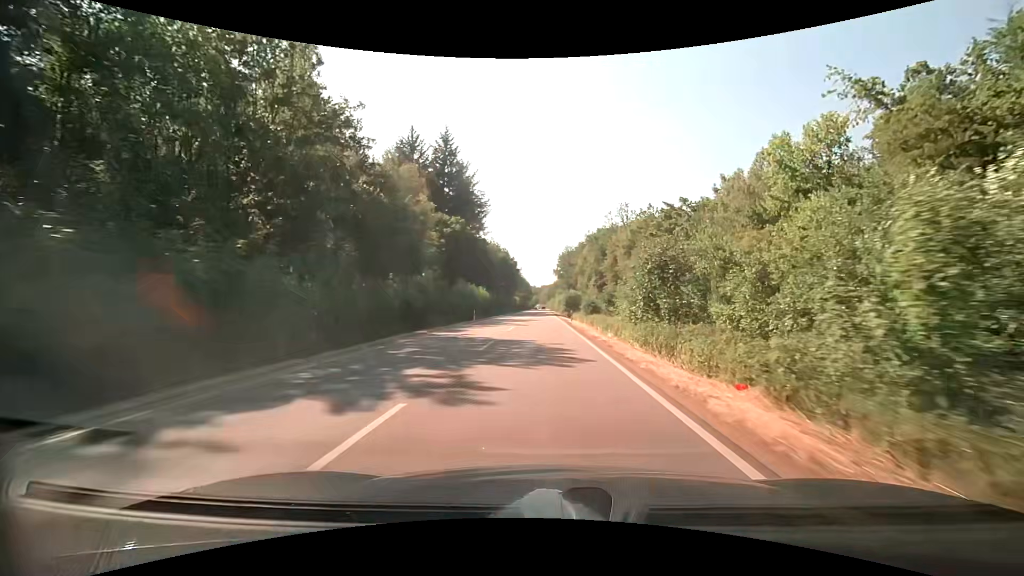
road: secondary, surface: asphalt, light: Day
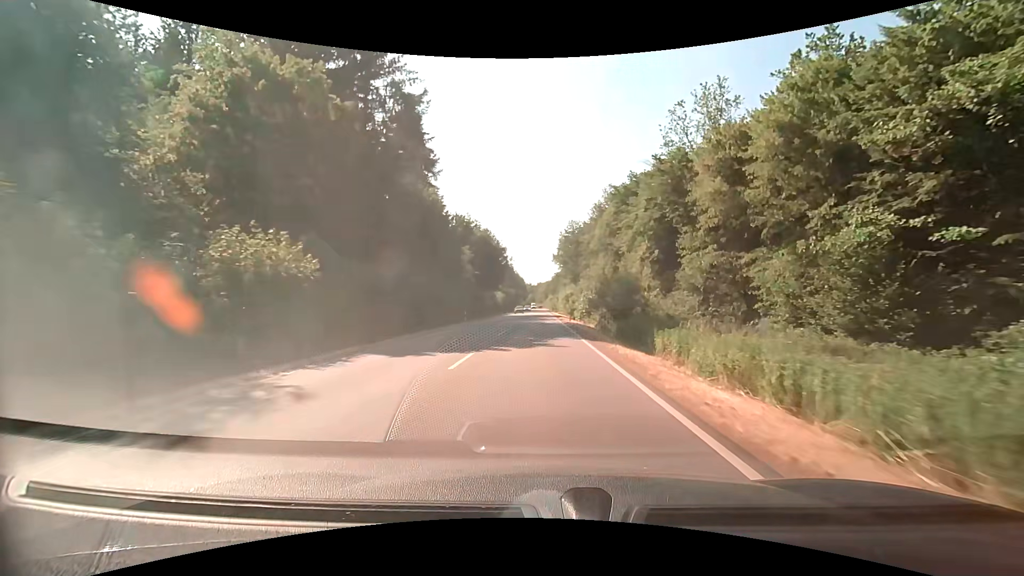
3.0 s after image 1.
(-0.2, +52.2) m; 0°
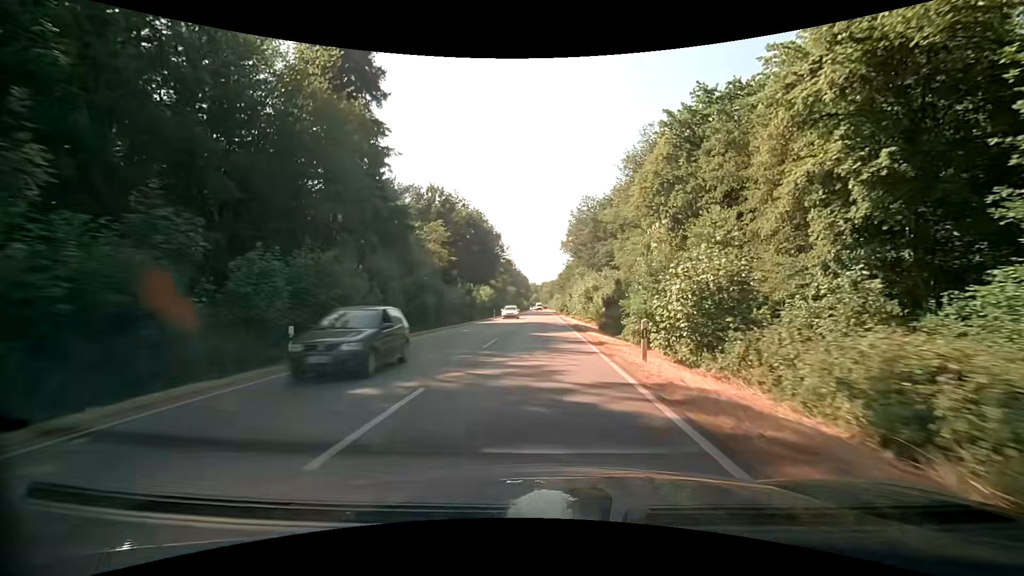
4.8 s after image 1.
(-0.1, +30.5) m; -1°
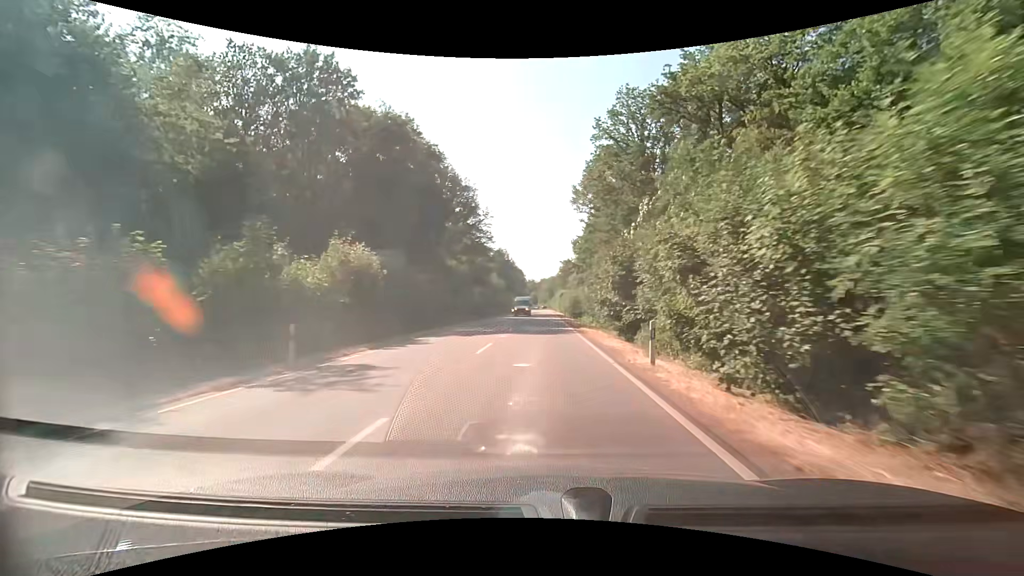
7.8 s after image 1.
(+0.3, +50.2) m; 0°
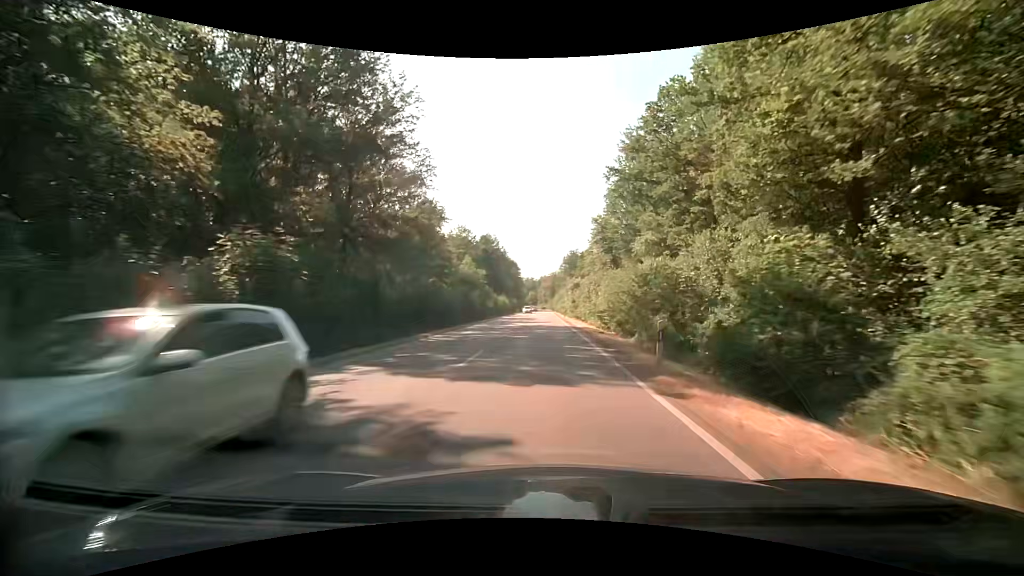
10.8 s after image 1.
(0.0, +50.7) m; 0°
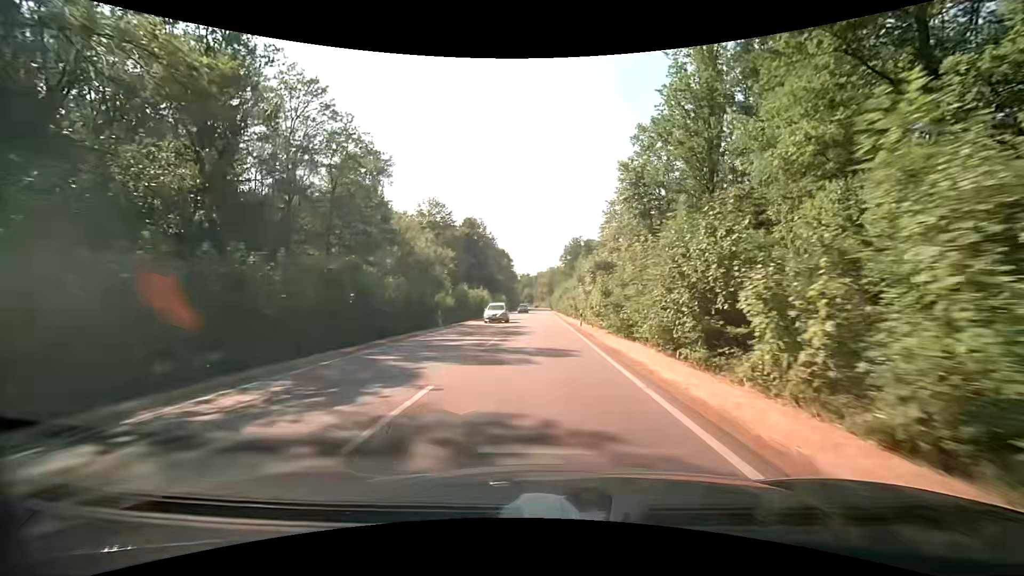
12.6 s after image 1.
(+0.1, +31.0) m; 0°
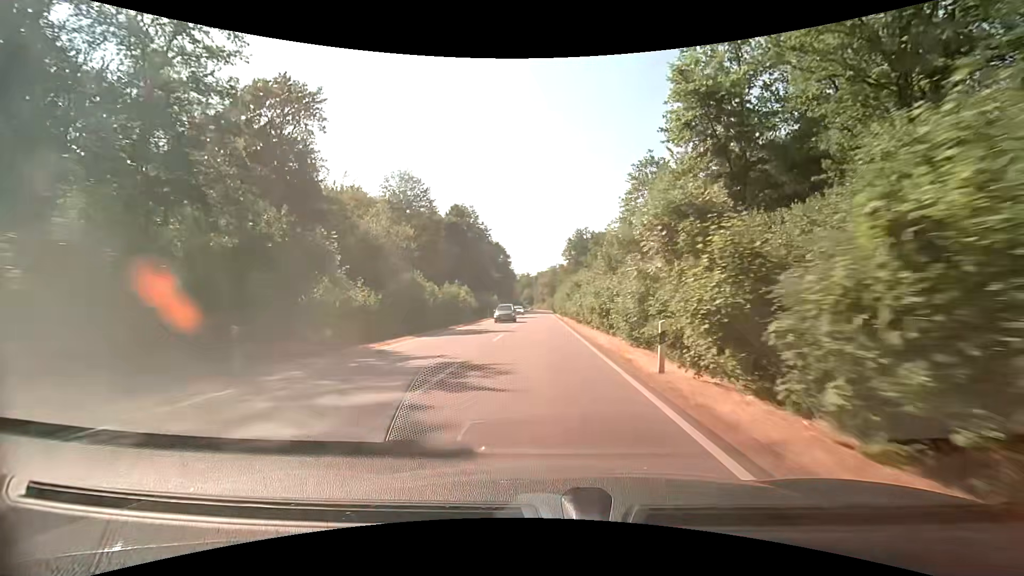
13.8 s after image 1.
(0.0, +20.9) m; 0°
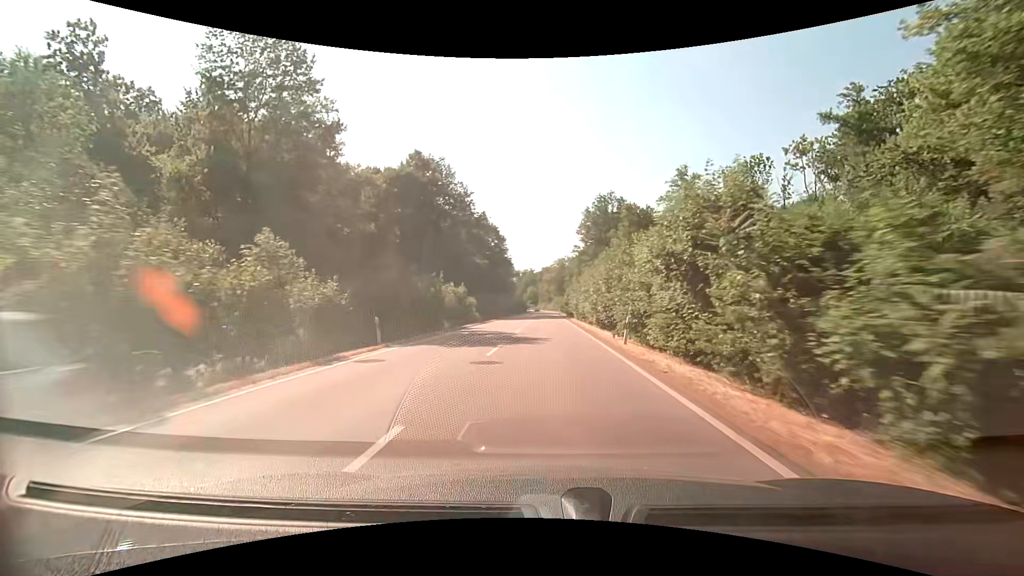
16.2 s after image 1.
(-0.5, +42.3) m; -1°
(0, +10) (0, +20) (0, +30) (0, +40) (0, +50) (+1, +60) (+1, +70) (+1, +80) (+1, +90) (+1, +100) m
